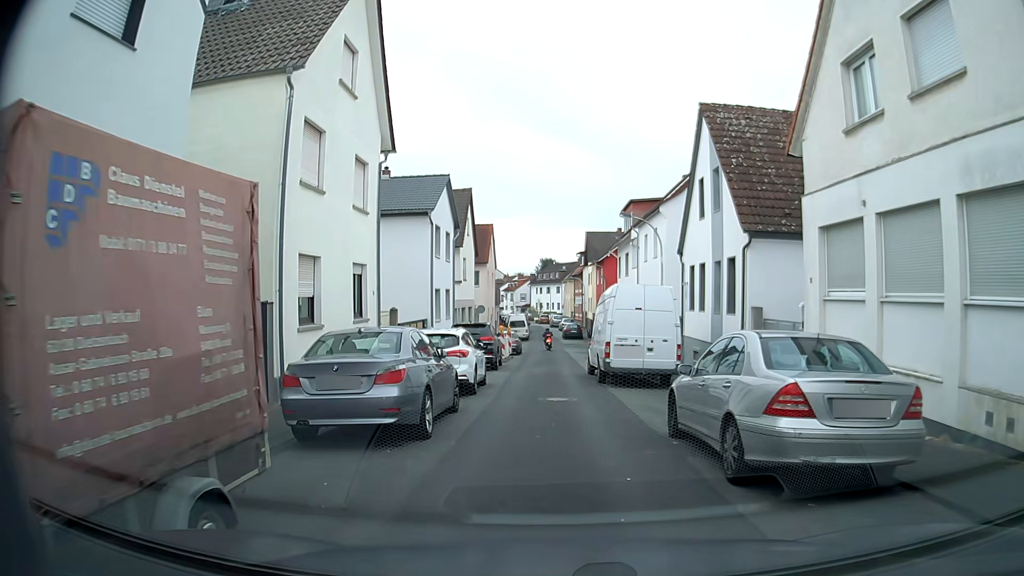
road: residential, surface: asphalt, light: Day
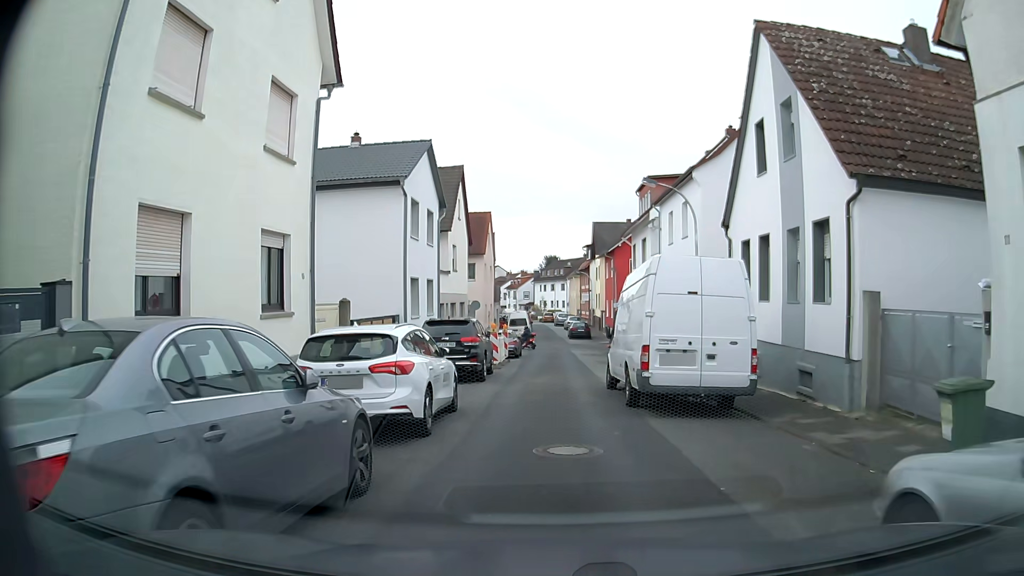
(-0.1, +6.1) m; -2°
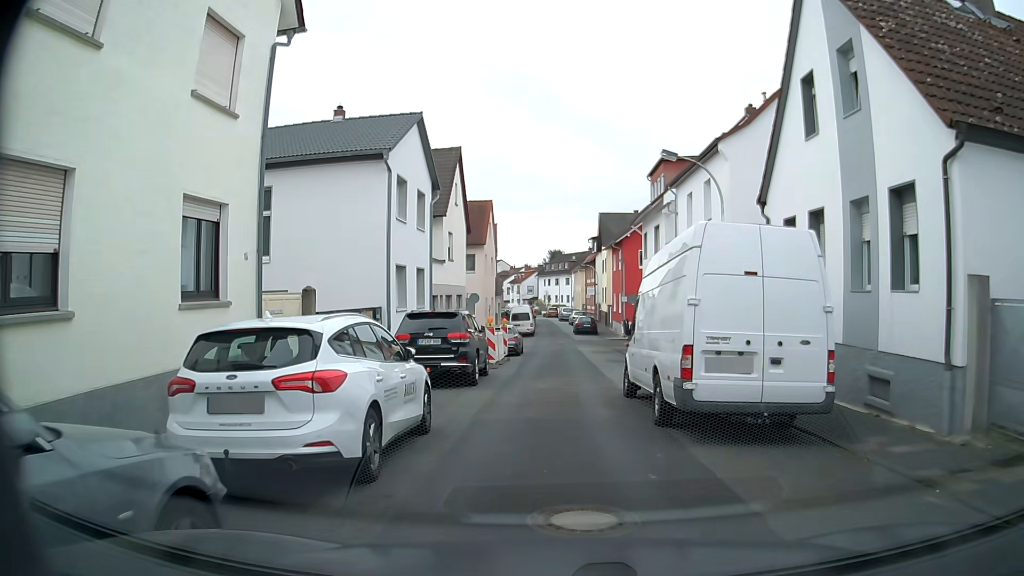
(0.0, +2.9) m; -1°
